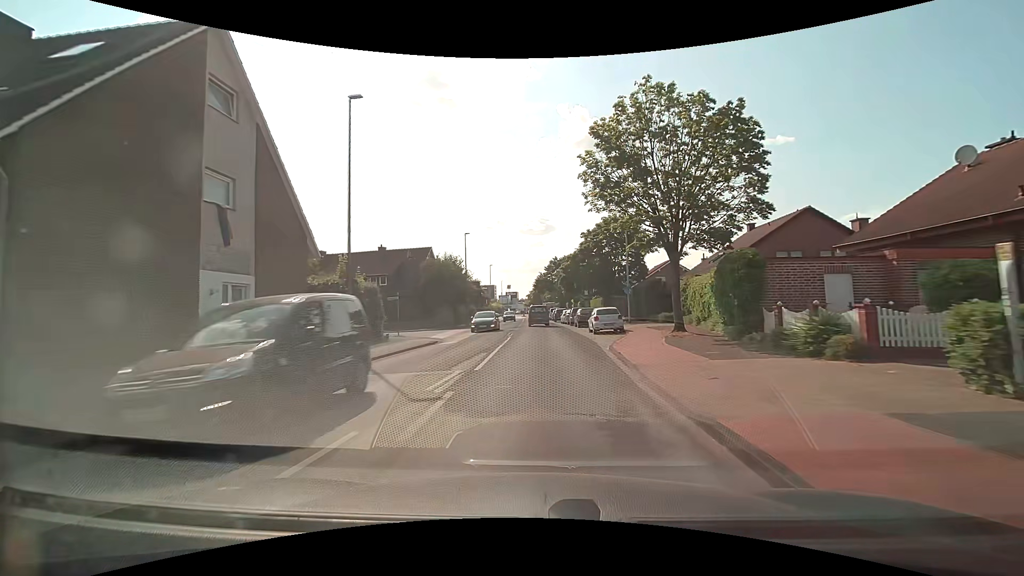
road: tertiary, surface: asphalt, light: Day
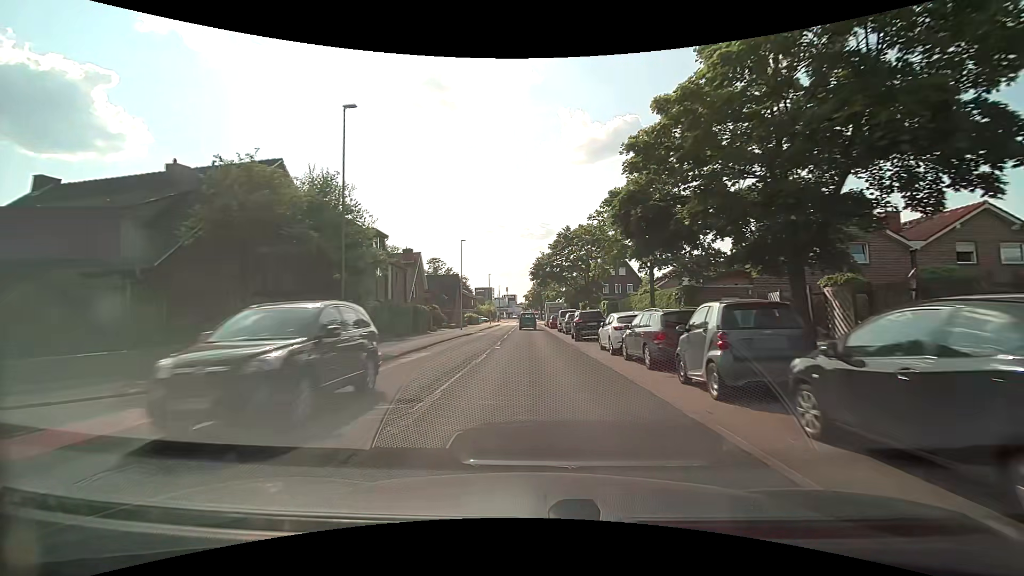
(0.0, +35.4) m; -1°
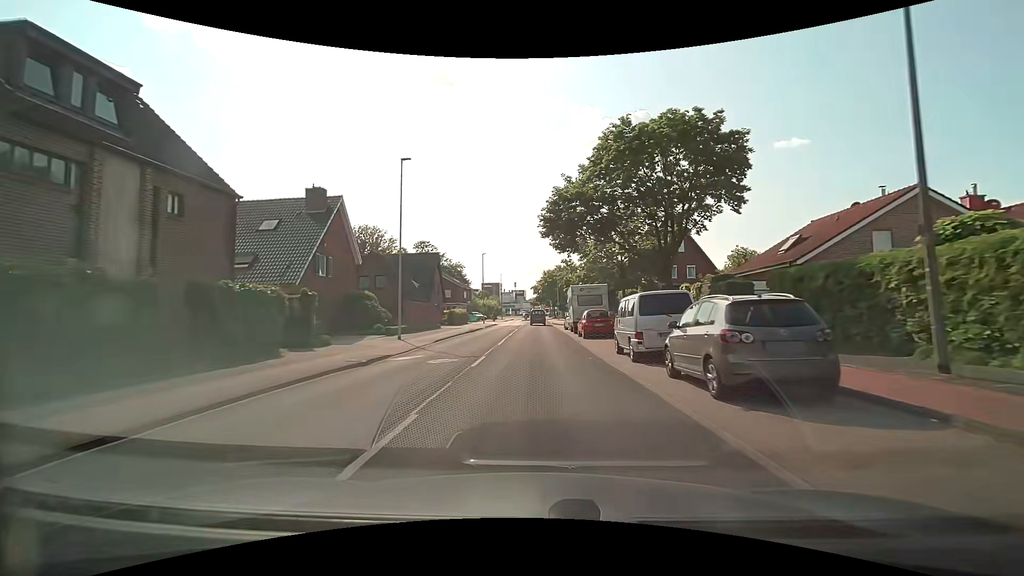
(-0.2, +29.4) m; -1°
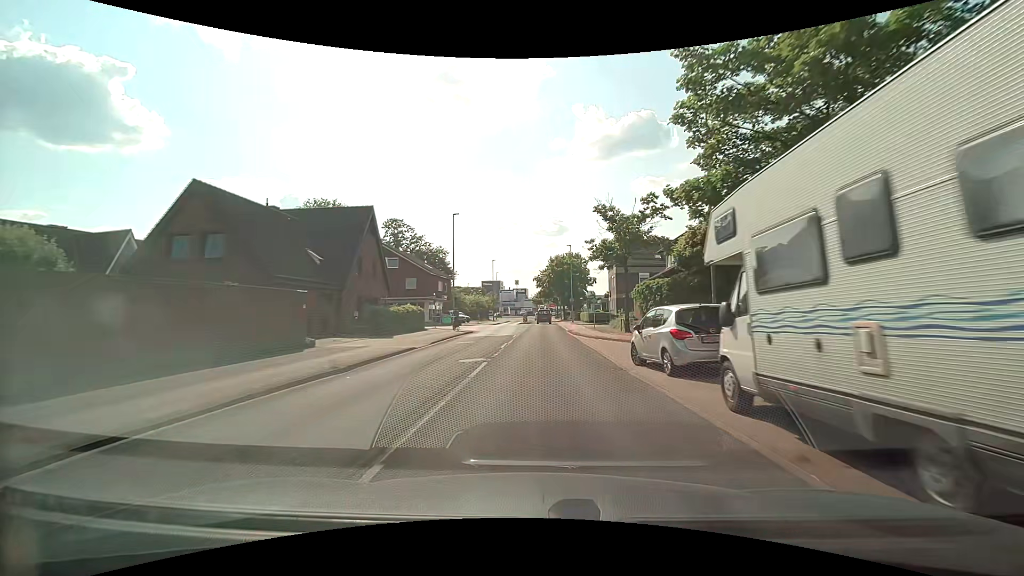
(-0.3, +29.2) m; 0°
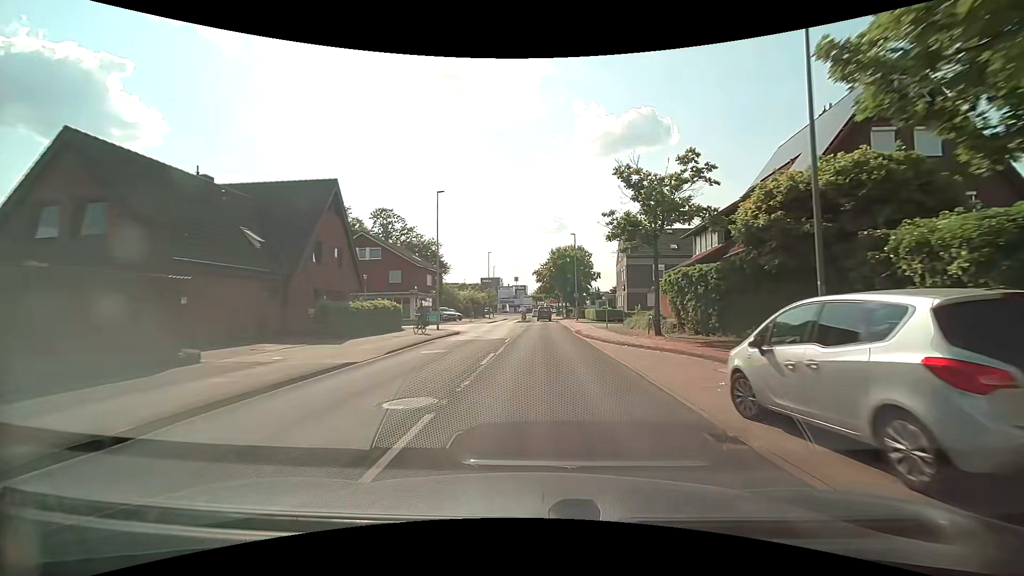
(0.0, +7.2) m; 0°
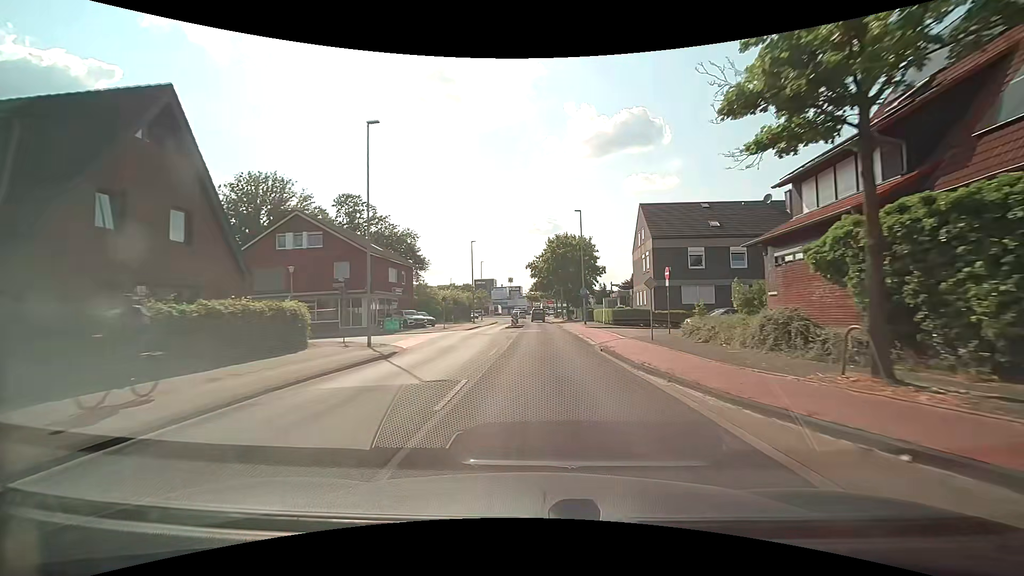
(+0.1, +14.4) m; 0°
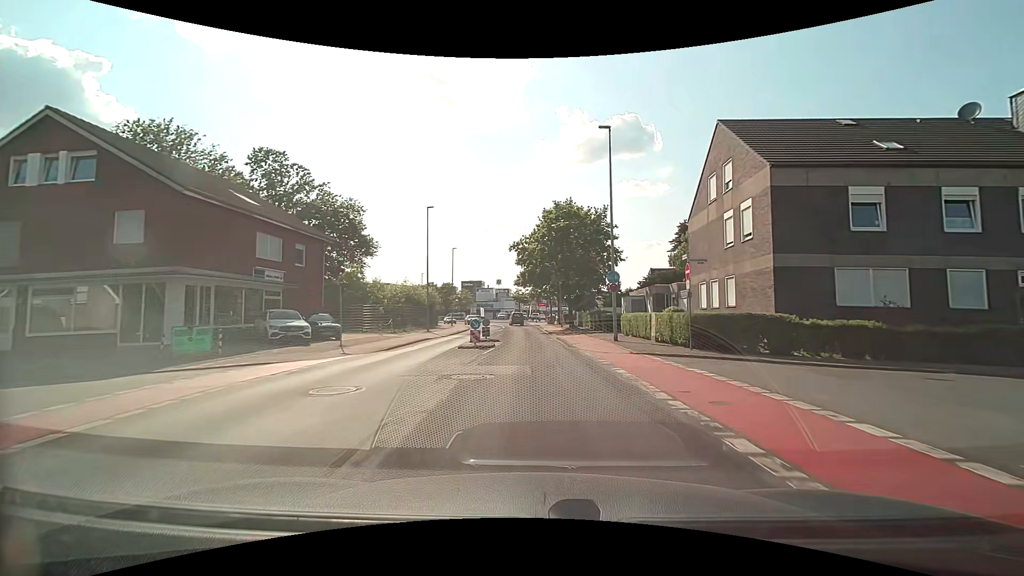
(+0.2, +21.5) m; +1°
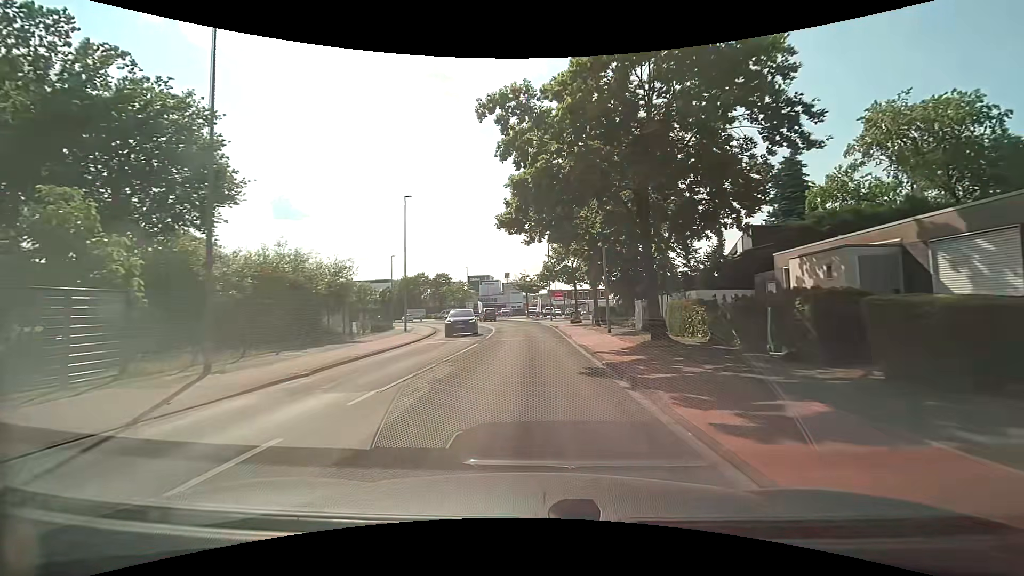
(-0.2, +28.6) m; -1°
(0, +10) (0, +20) (-1, +30) (-2, +40) (-3, +50) (-5, +60) (-7, +69) (-11, +79) (-15, +88) (-20, +96) m
